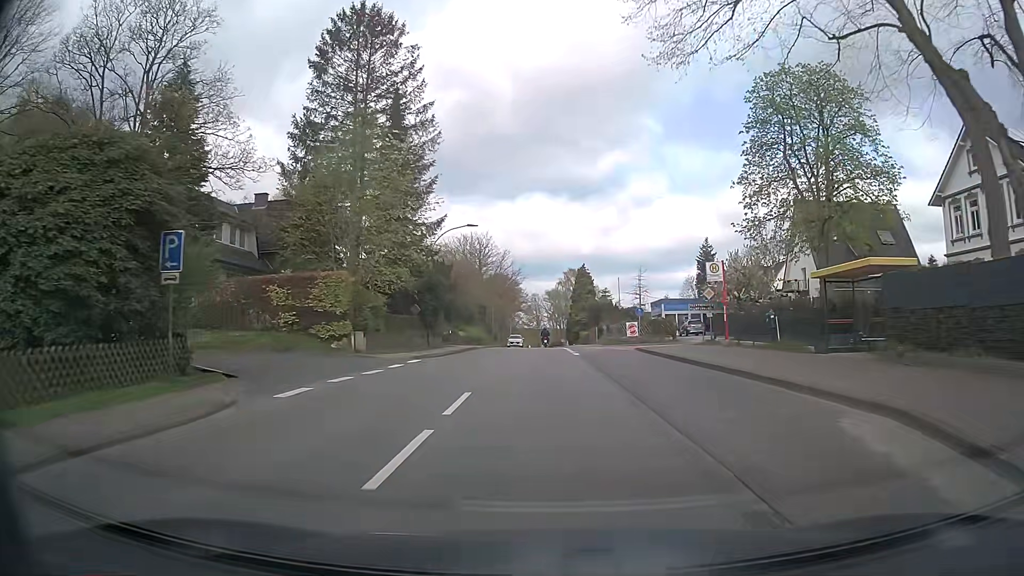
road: secondary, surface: asphalt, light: Day
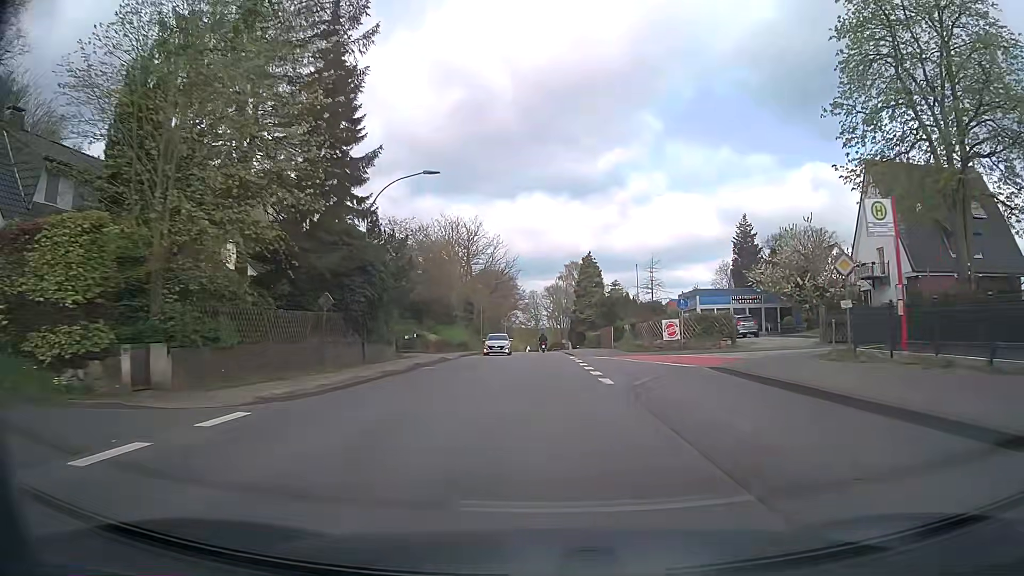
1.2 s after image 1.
(-0.1, +15.2) m; 0°
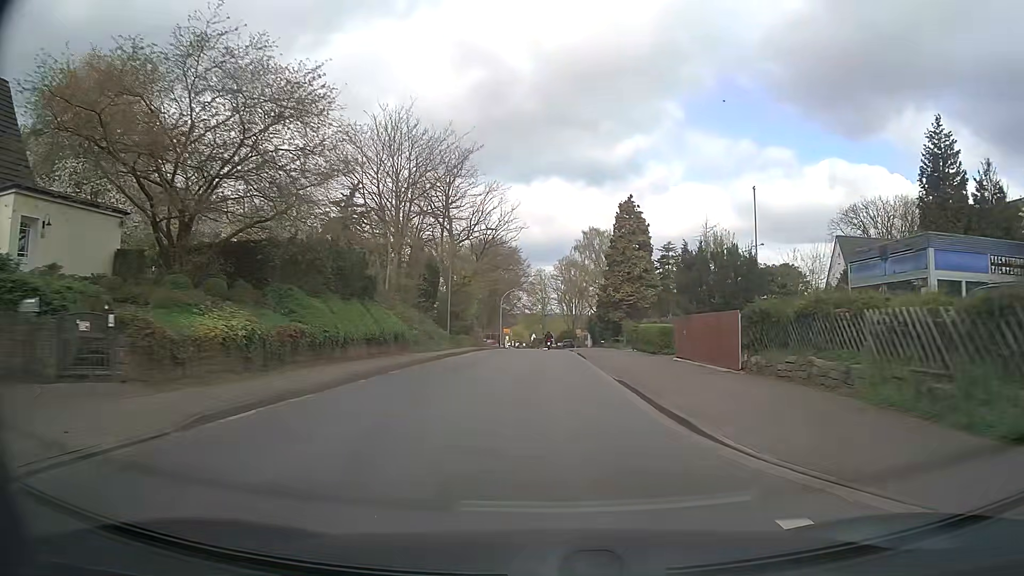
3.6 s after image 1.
(-0.3, +30.6) m; 0°
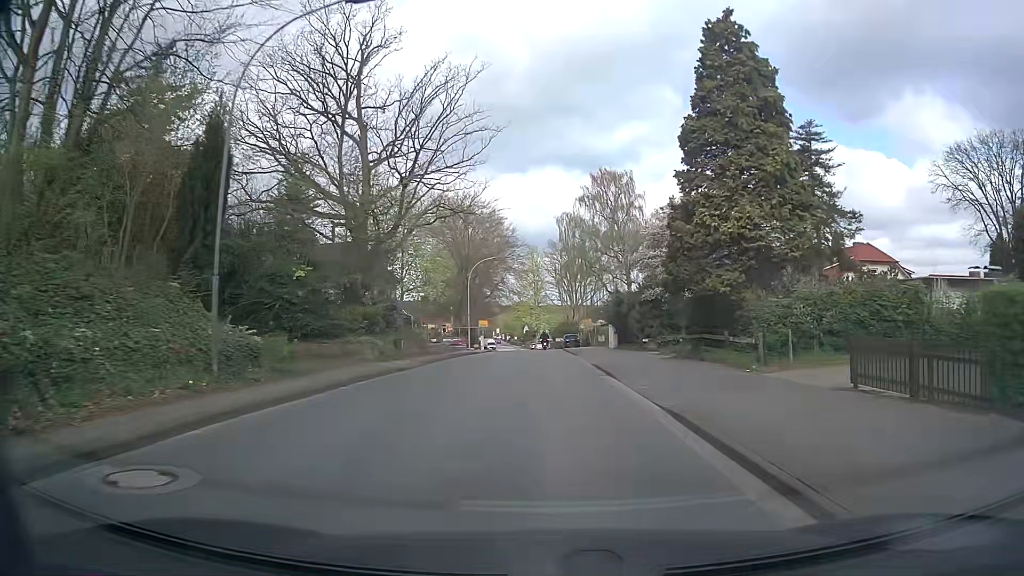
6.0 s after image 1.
(-0.3, +31.1) m; 0°
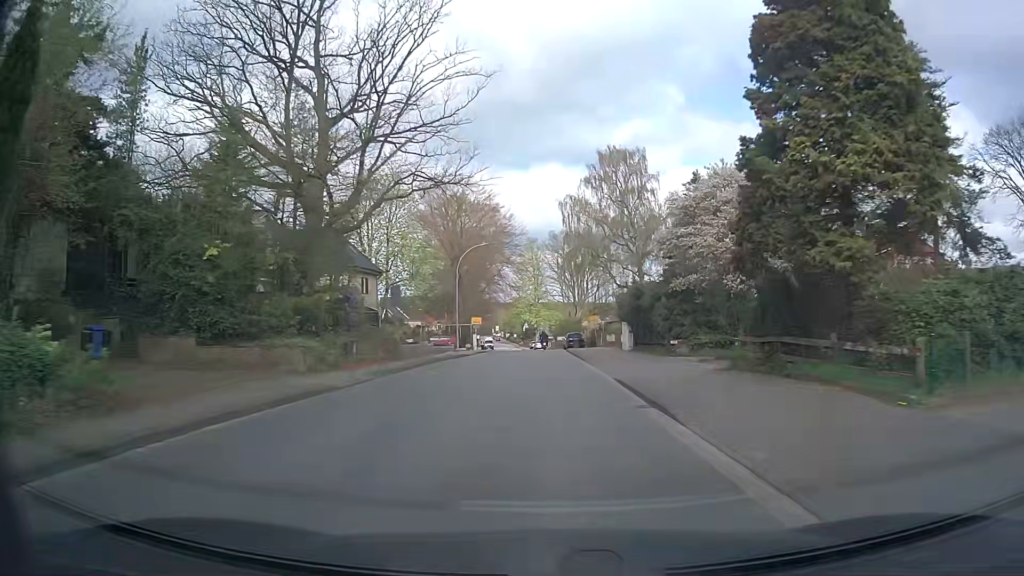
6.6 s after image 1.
(0.0, +7.8) m; 0°
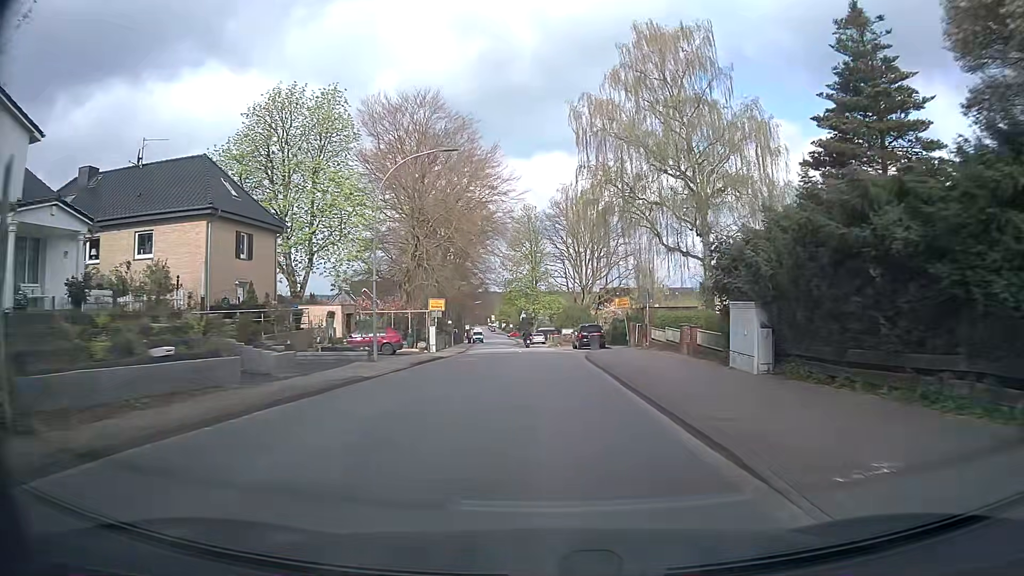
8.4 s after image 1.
(0.0, +23.4) m; +1°
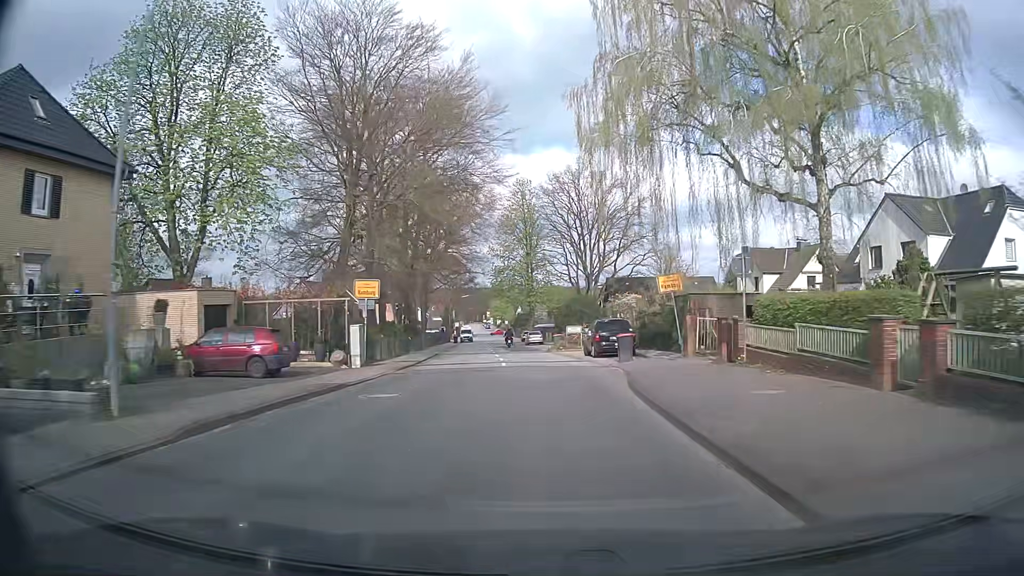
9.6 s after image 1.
(-0.1, +15.6) m; 0°
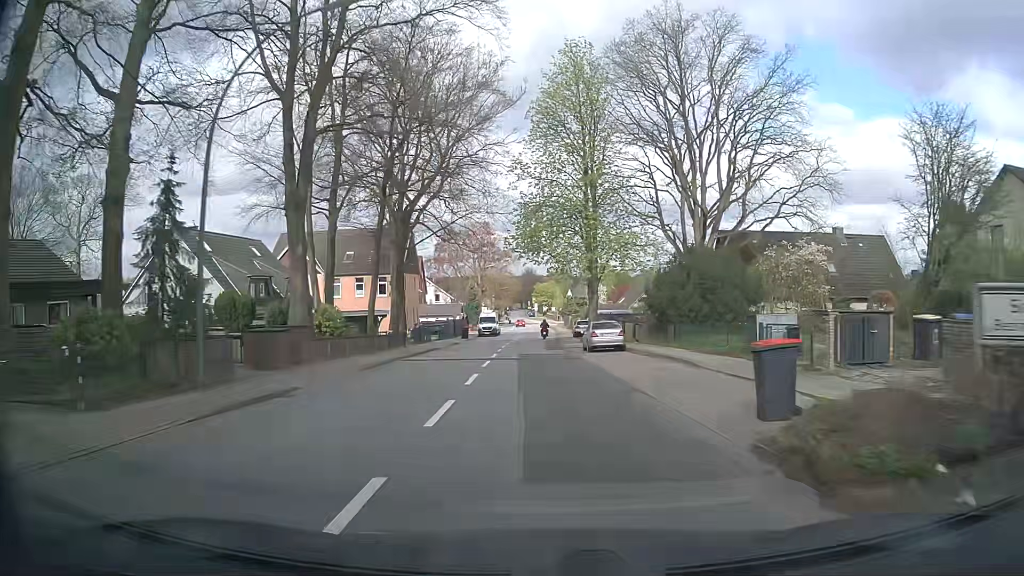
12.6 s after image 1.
(-1.8, +38.7) m; -5°
(0, +10) (0, +20) (0, +30) (0, +40) (0, +50) (0, +60) (0, +70) (0, +80) (+1, +90) (+1, +100) m
